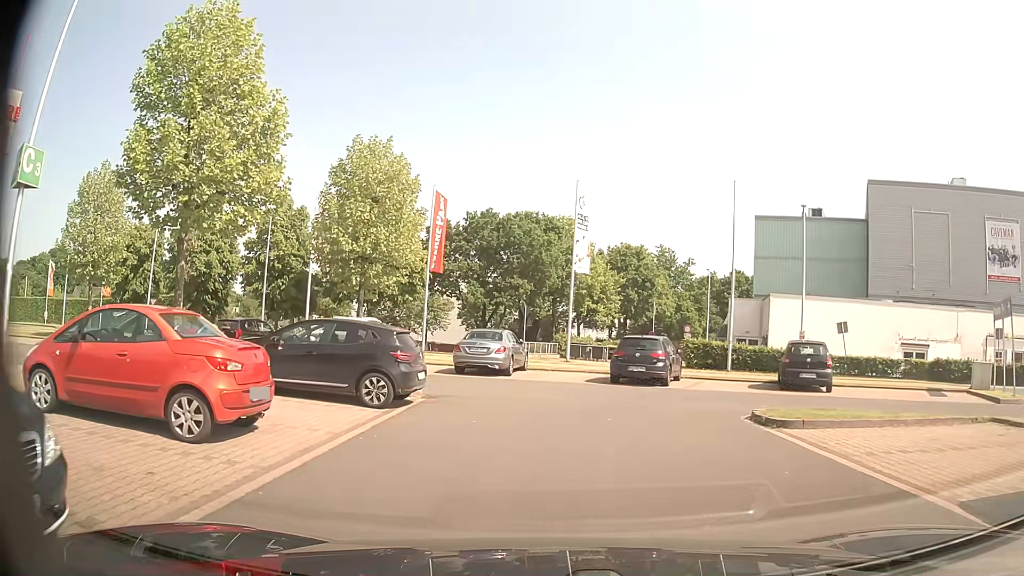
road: service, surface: asphalt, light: Day
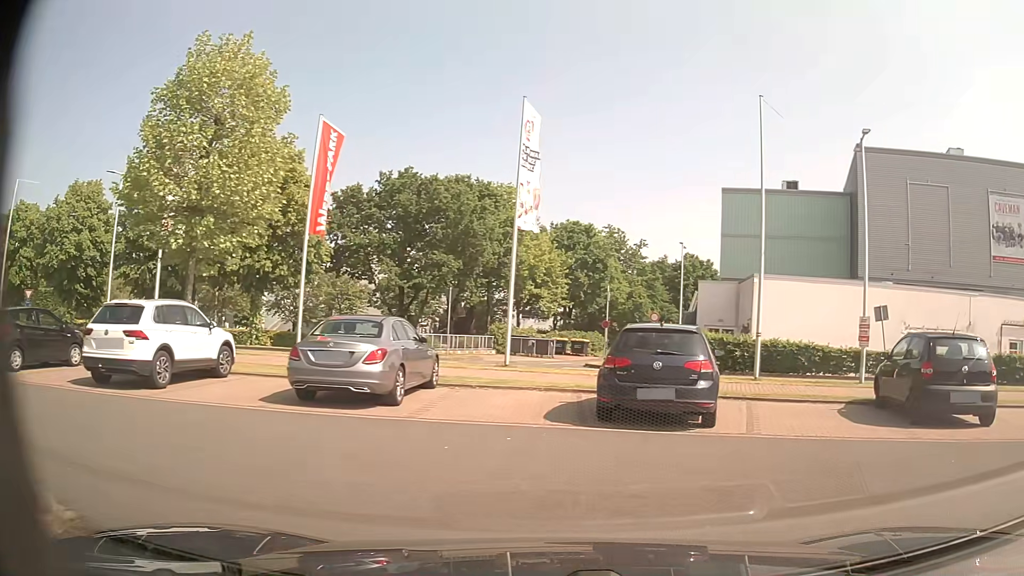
(+0.1, +10.1) m; +6°
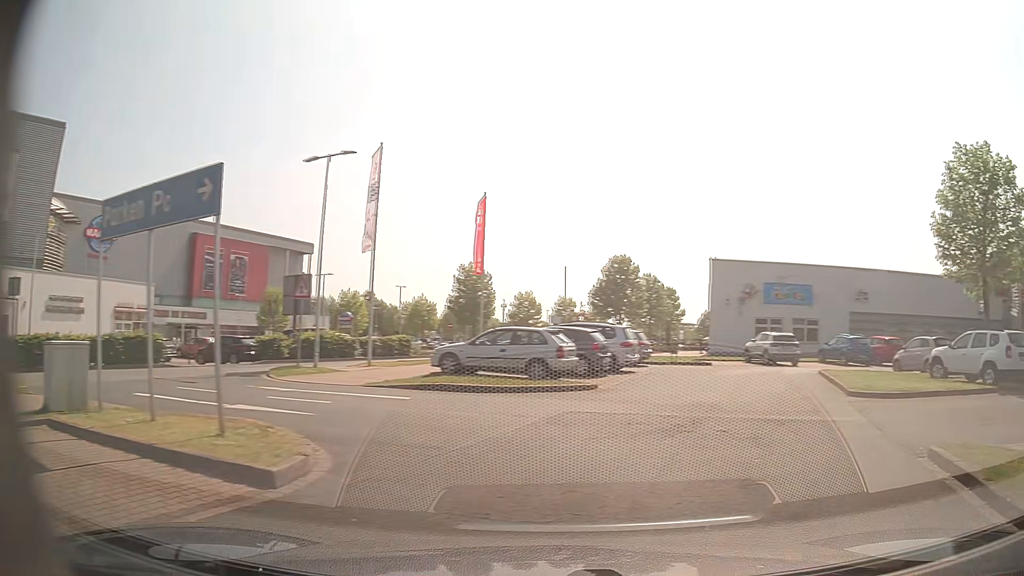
(+5.0, +5.9) m; +89°
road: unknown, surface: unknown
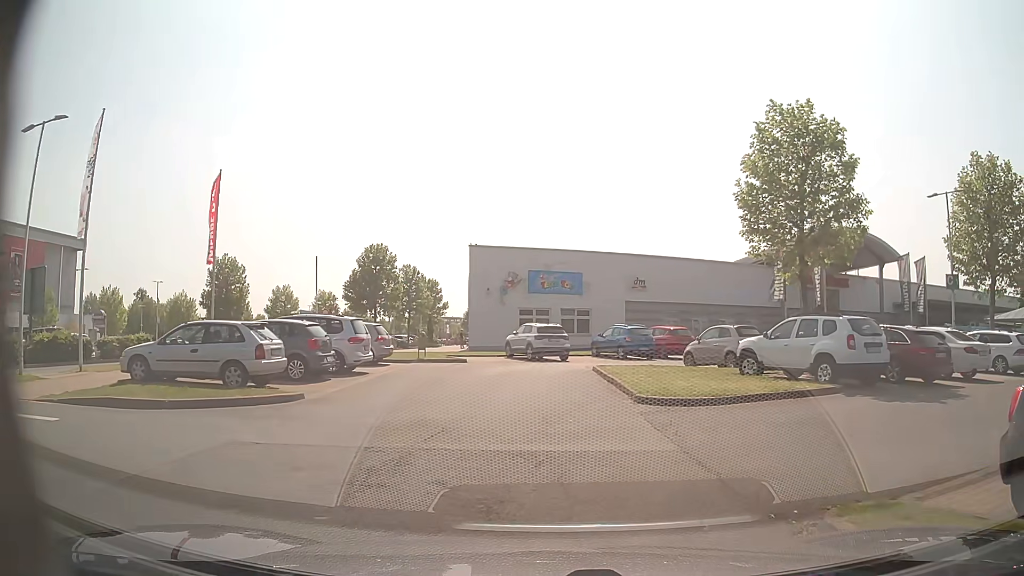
(+0.9, +4.0) m; +21°
